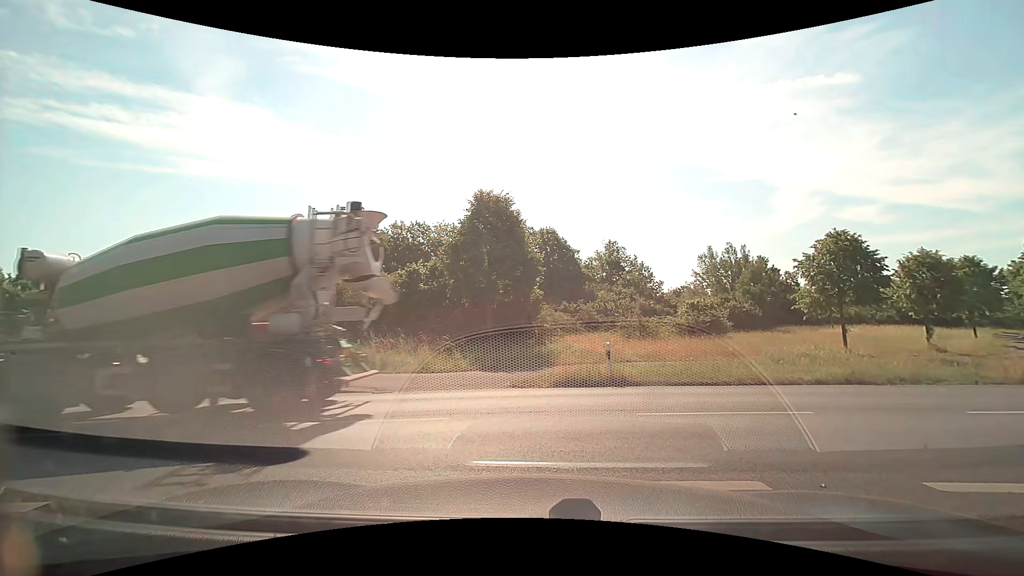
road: tertiary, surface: asphalt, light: Day
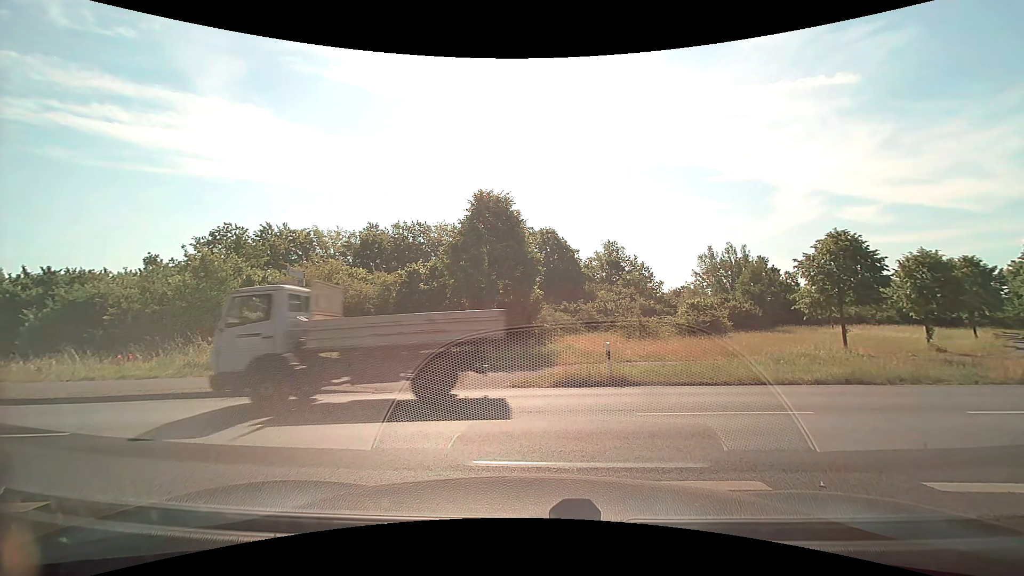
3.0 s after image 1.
(0.0, 0.0) m; 0°
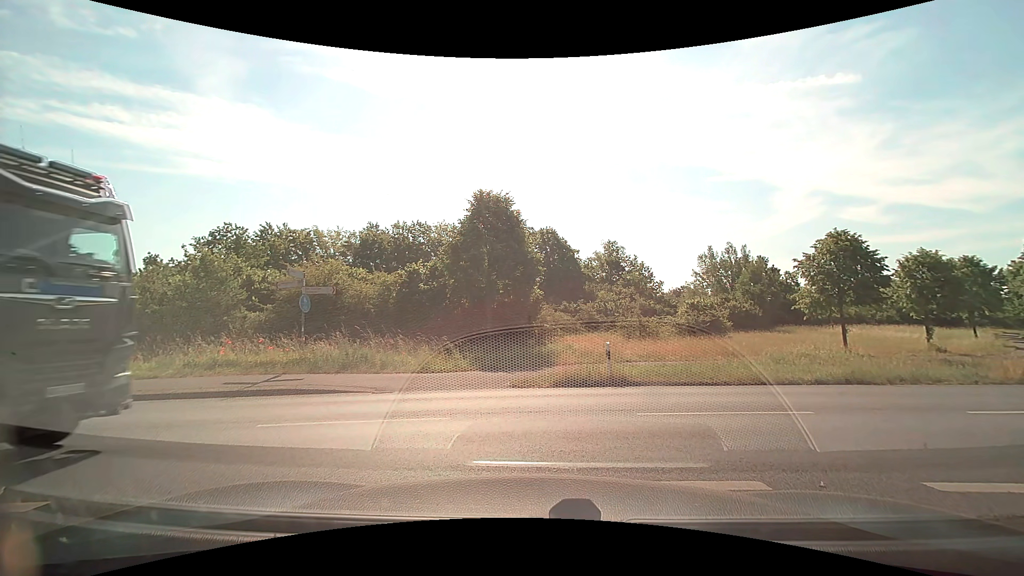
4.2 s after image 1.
(0.0, 0.0) m; 0°
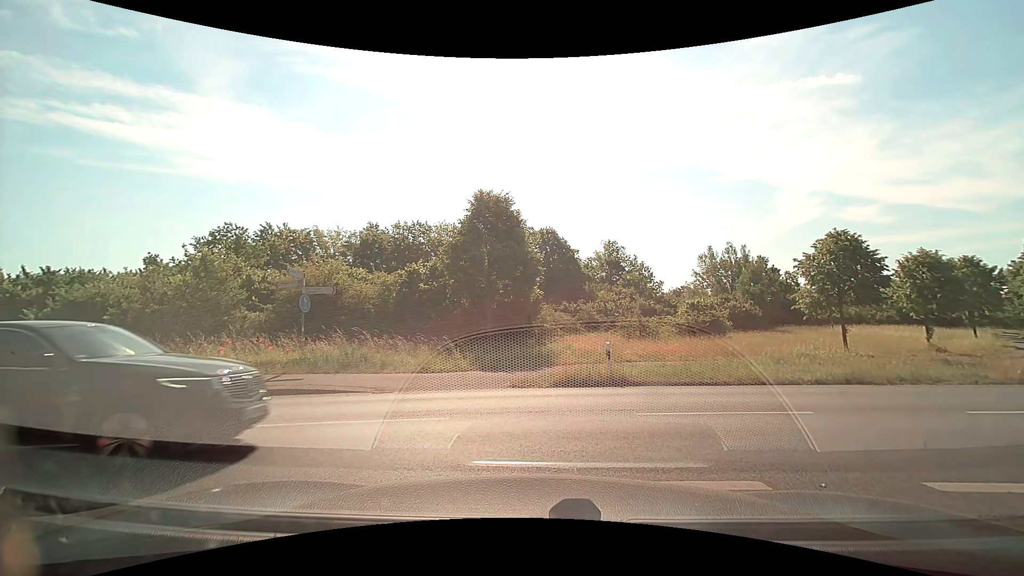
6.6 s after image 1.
(0.0, 0.0) m; 0°
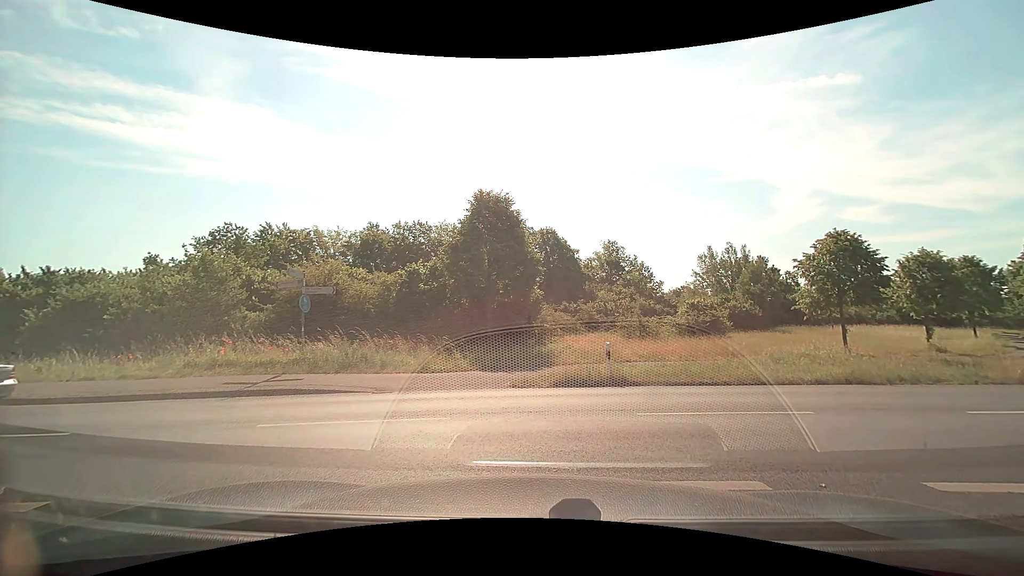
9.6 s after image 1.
(0.0, 0.0) m; 0°
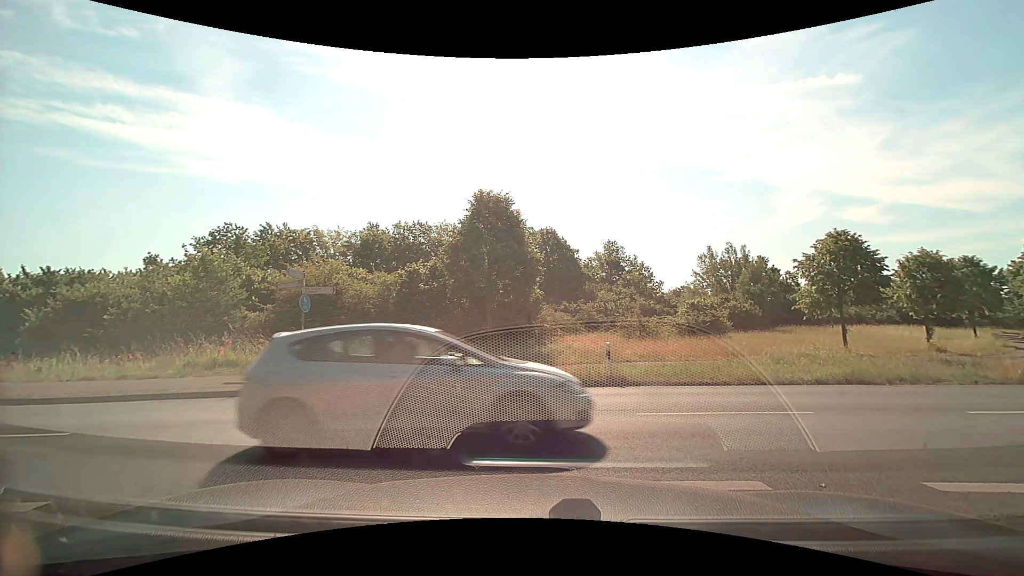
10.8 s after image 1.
(0.0, 0.0) m; 0°
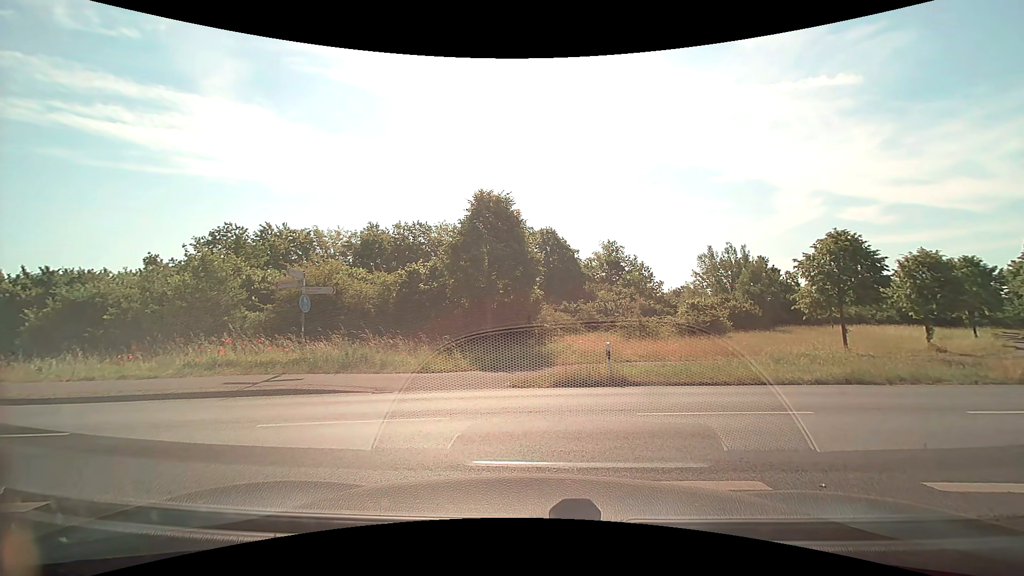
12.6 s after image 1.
(0.0, 0.0) m; 0°
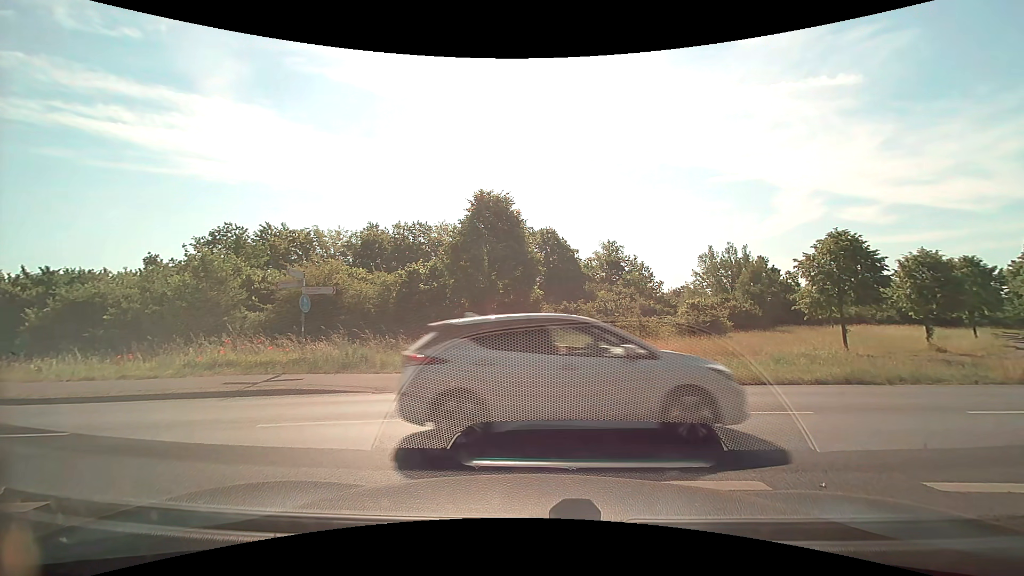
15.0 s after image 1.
(0.0, 0.0) m; 0°
(-4, +9) (-13, +12) (-23, +15) (-32, +17) (-41, +21) (-50, +27) (-58, +33) (-64, +40) (-70, +49) (-75, +57) m
